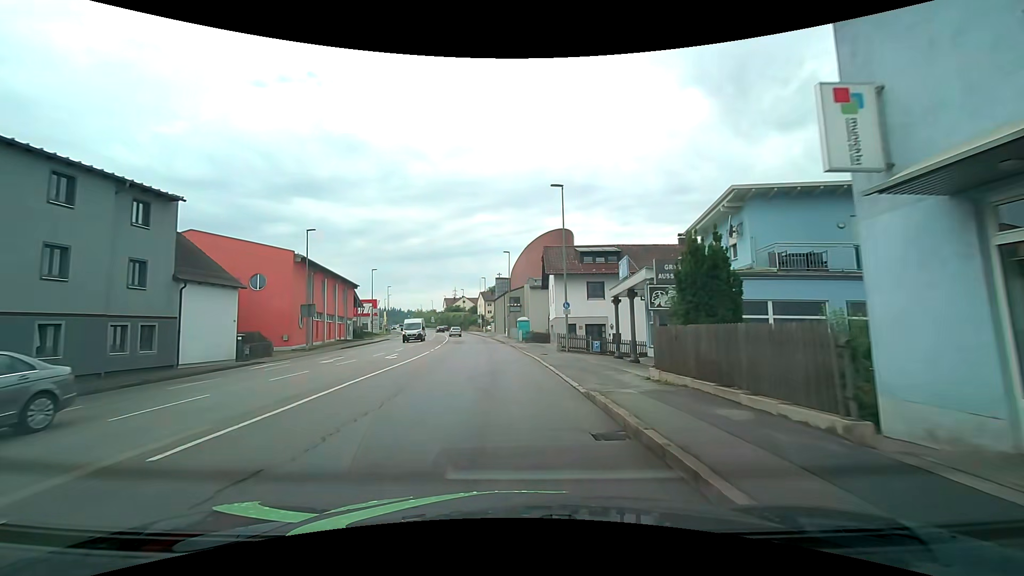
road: tertiary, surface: asphalt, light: Day
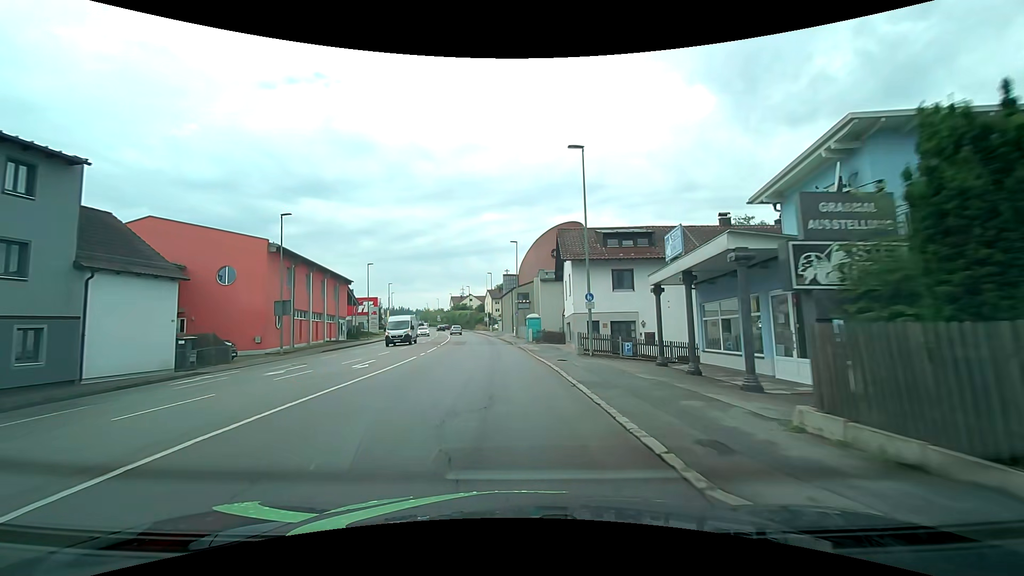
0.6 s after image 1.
(0.0, +6.3) m; 0°
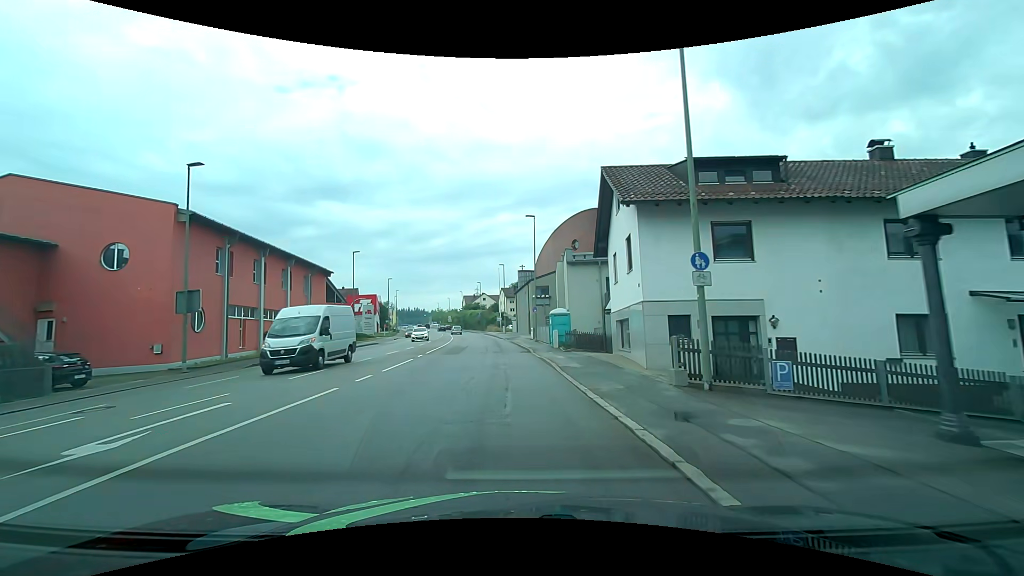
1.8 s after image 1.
(-0.3, +12.4) m; -2°
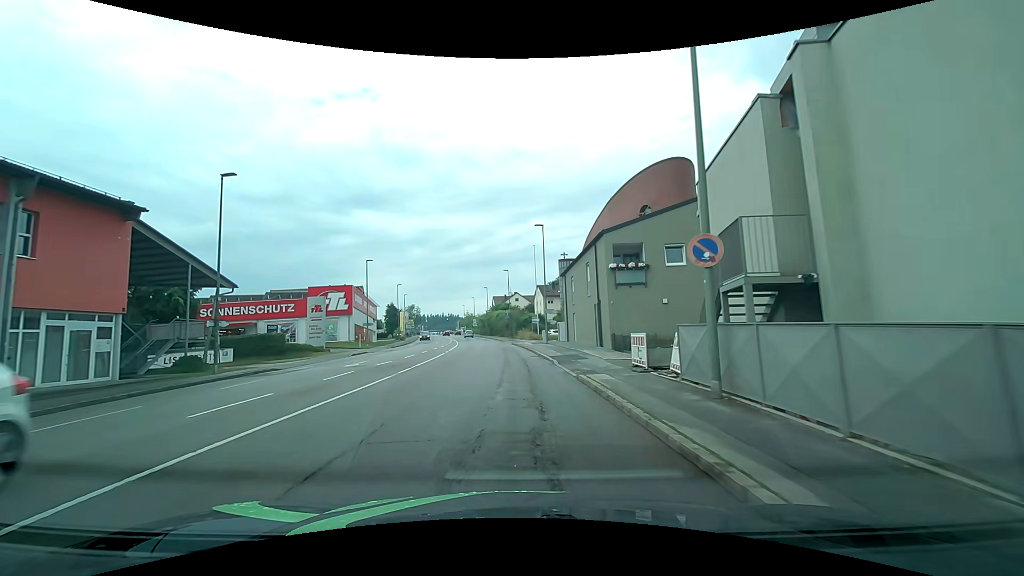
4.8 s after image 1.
(-1.4, +31.2) m; -4°
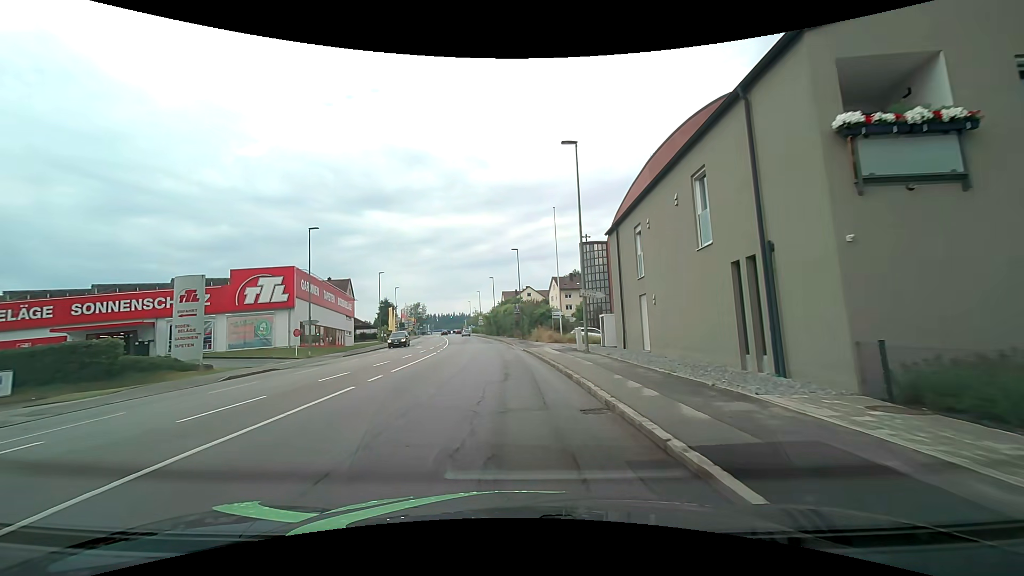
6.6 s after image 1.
(-0.1, +18.8) m; -1°
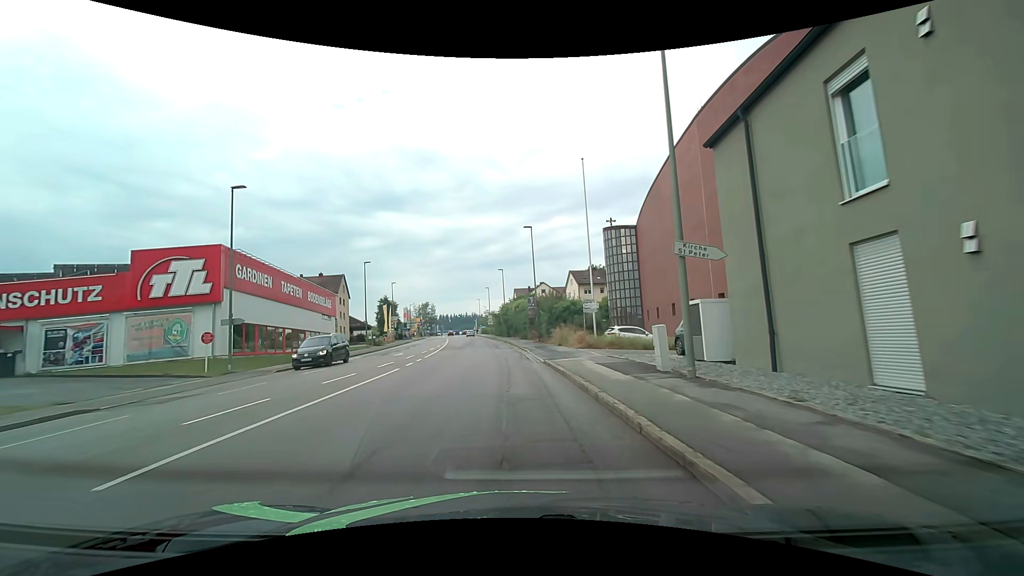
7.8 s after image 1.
(-0.2, +12.5) m; -1°
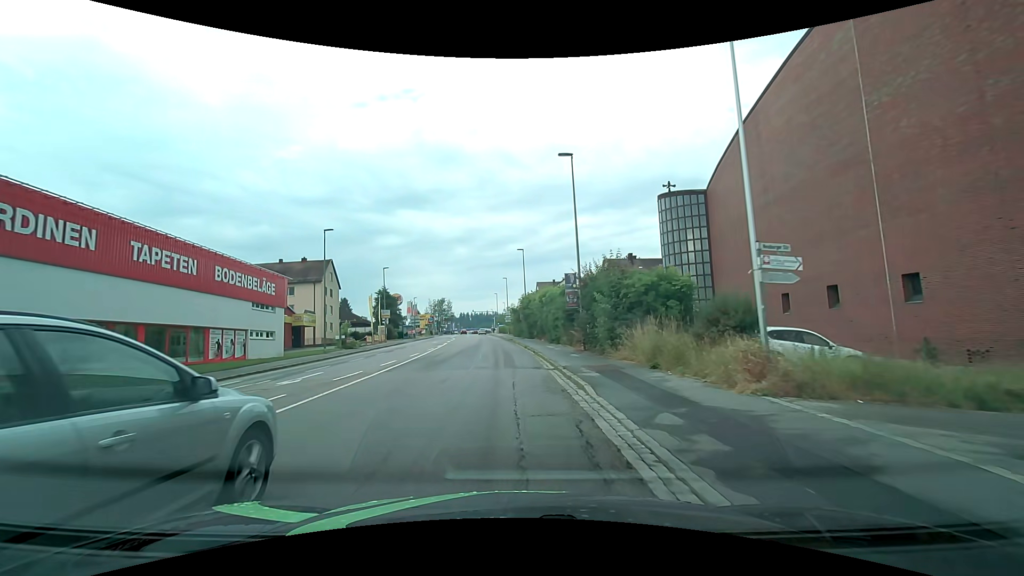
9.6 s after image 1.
(-0.5, +18.7) m; -3°
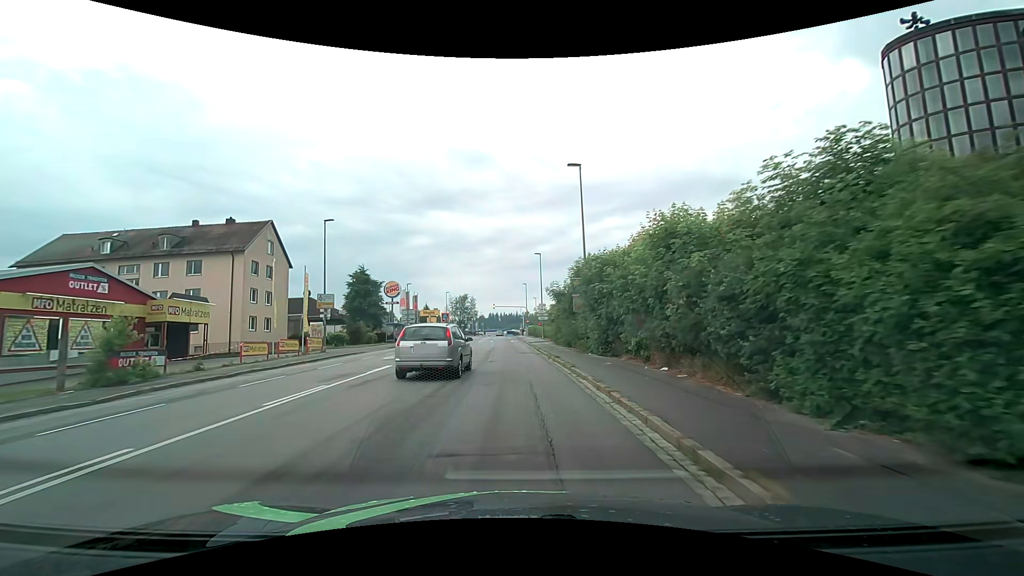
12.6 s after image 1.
(-1.1, +30.9) m; -4°
(0, +10) (0, +20) (0, +30) (-1, +40) (-1, +50) (-1, +60) (-1, +70) (-1, +80) (-1, +90) (-2, +100) m
